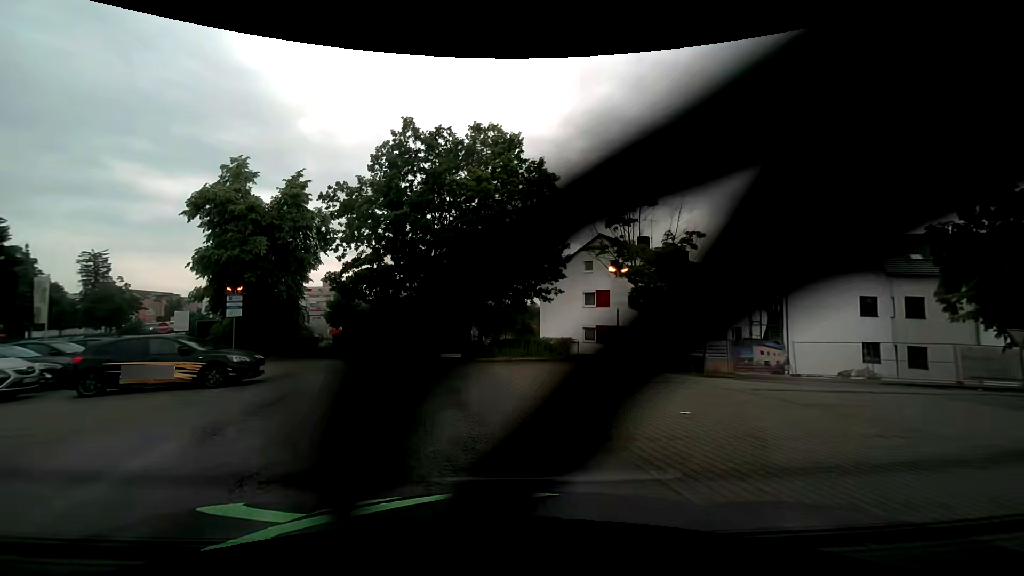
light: Day
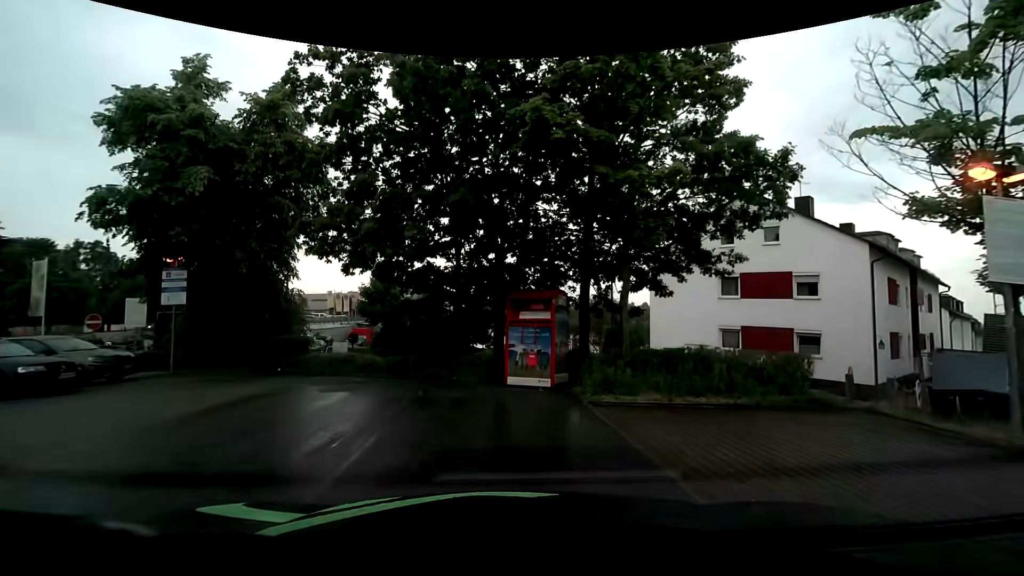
(-1.2, +12.2) m; -7°
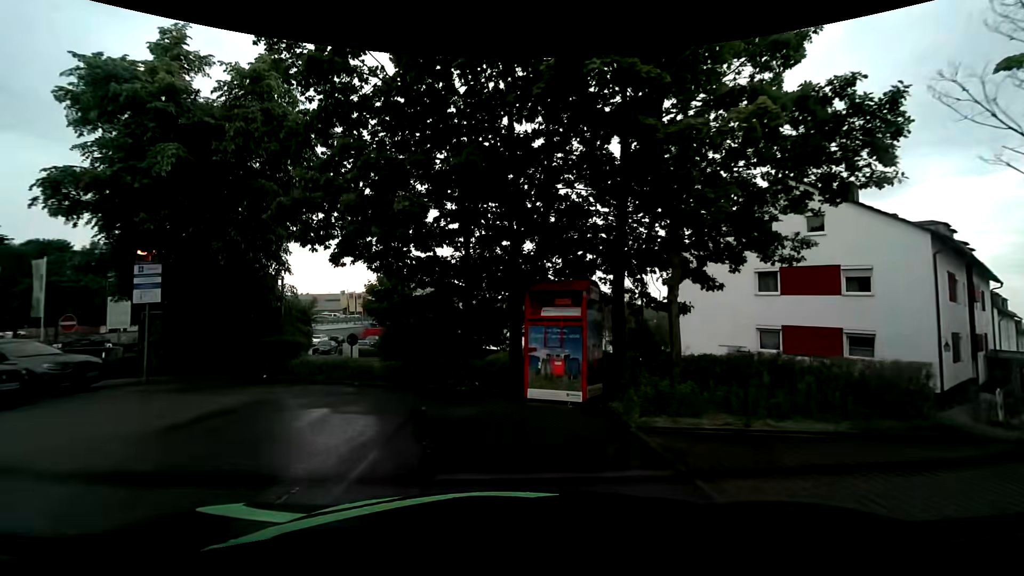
(0.0, +2.2) m; -2°
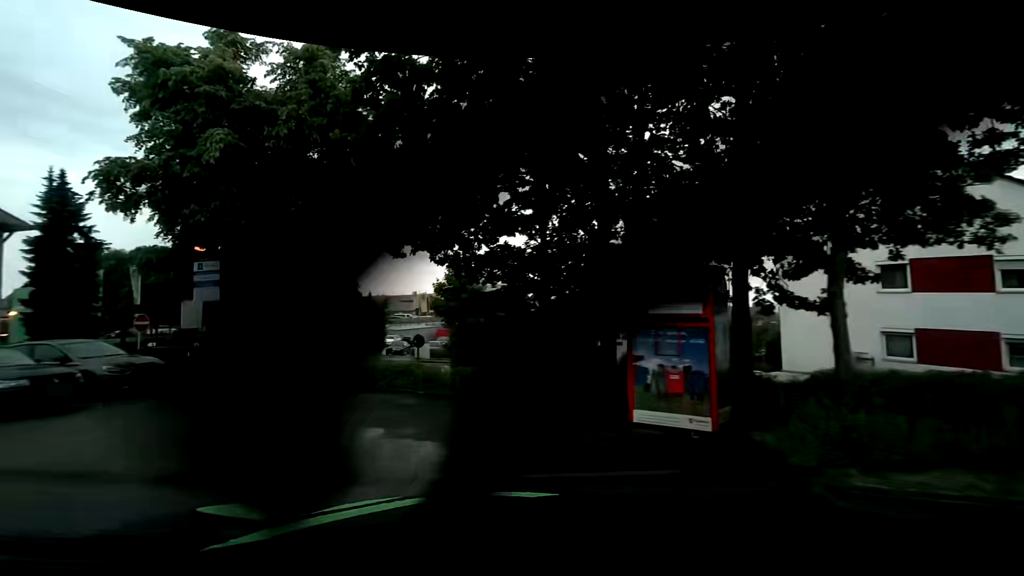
(-0.1, +2.0) m; -7°
